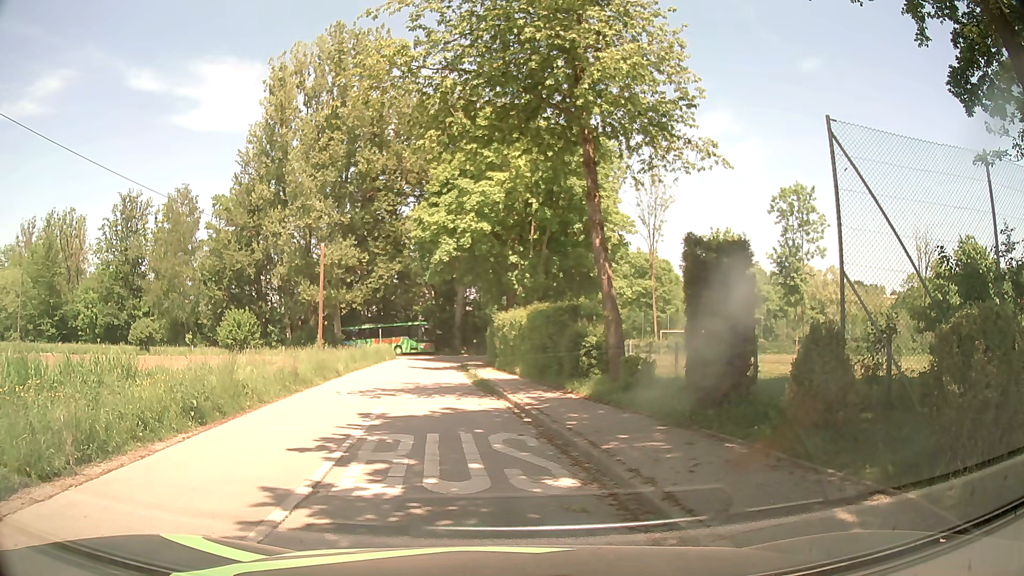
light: Day
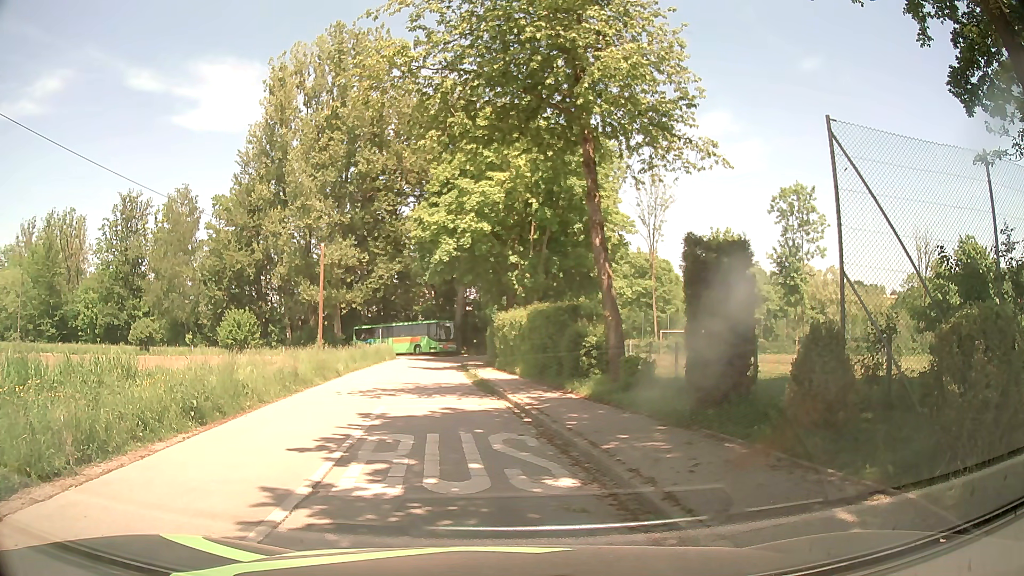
(0.0, 0.0) m; 0°
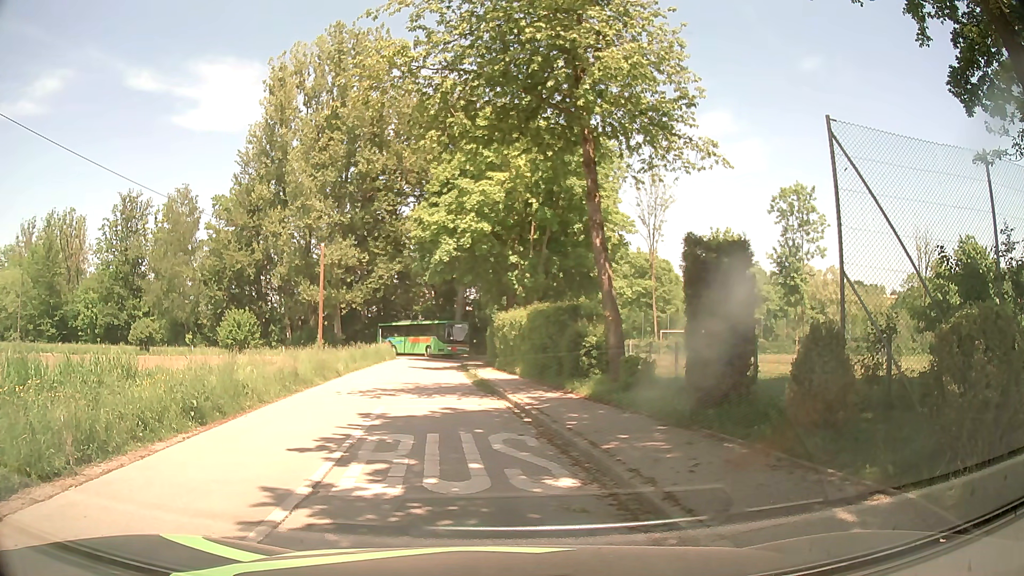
(0.0, 0.0) m; 0°
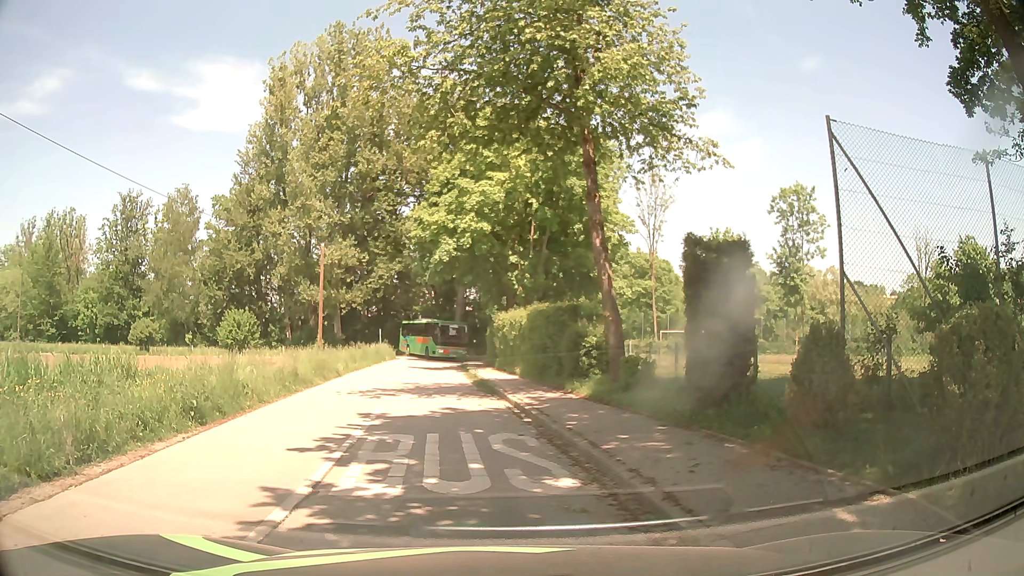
(0.0, 0.0) m; 0°
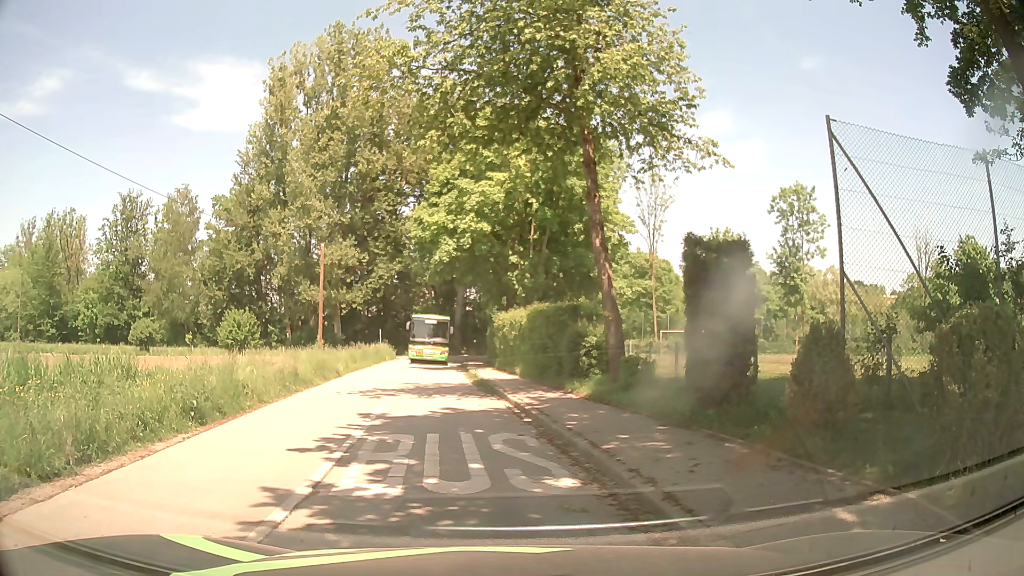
(0.0, 0.0) m; 0°
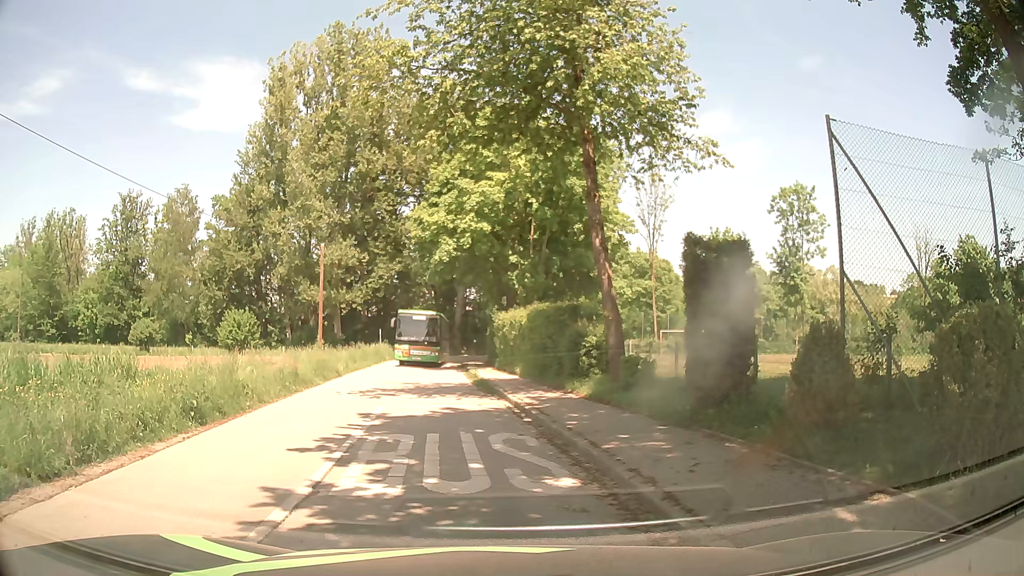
(0.0, 0.0) m; 0°
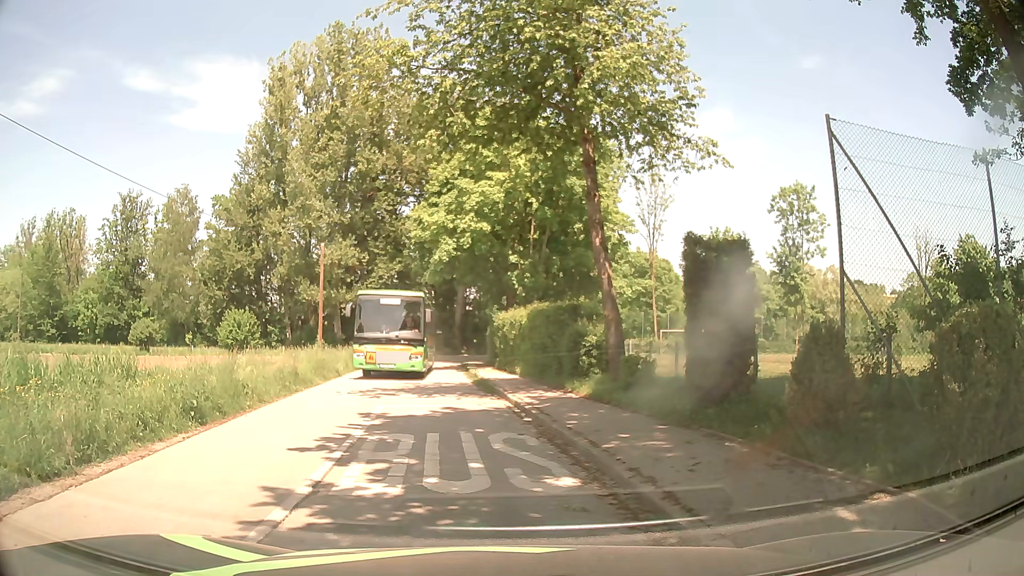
(0.0, 0.0) m; 0°
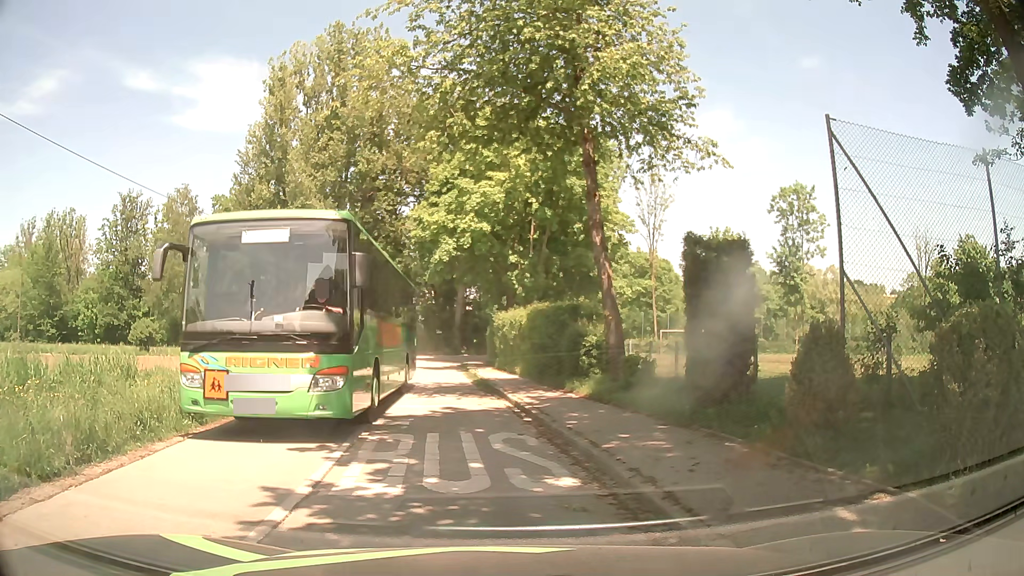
(0.0, 0.0) m; 0°
